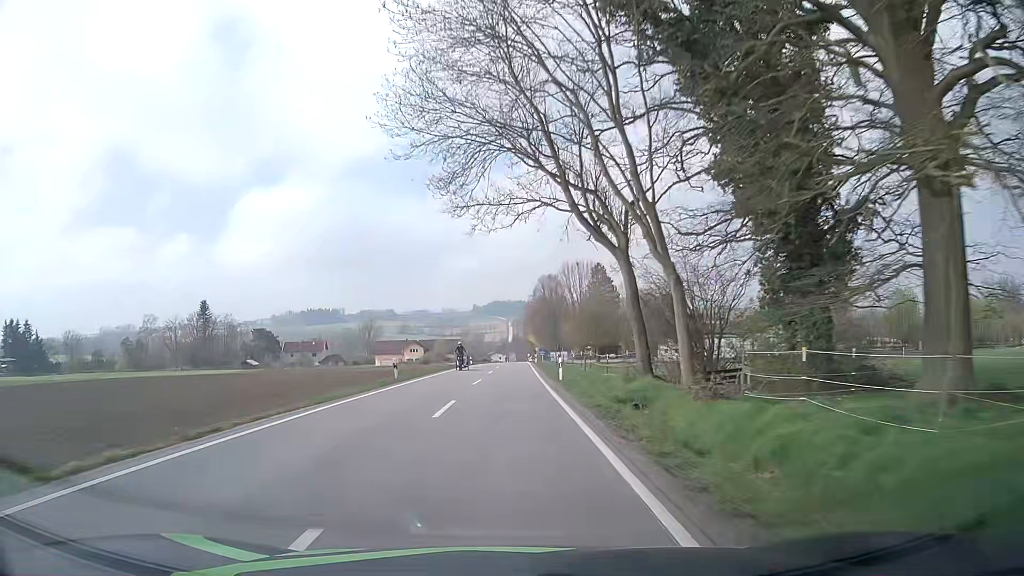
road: tertiary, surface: asphalt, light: Day
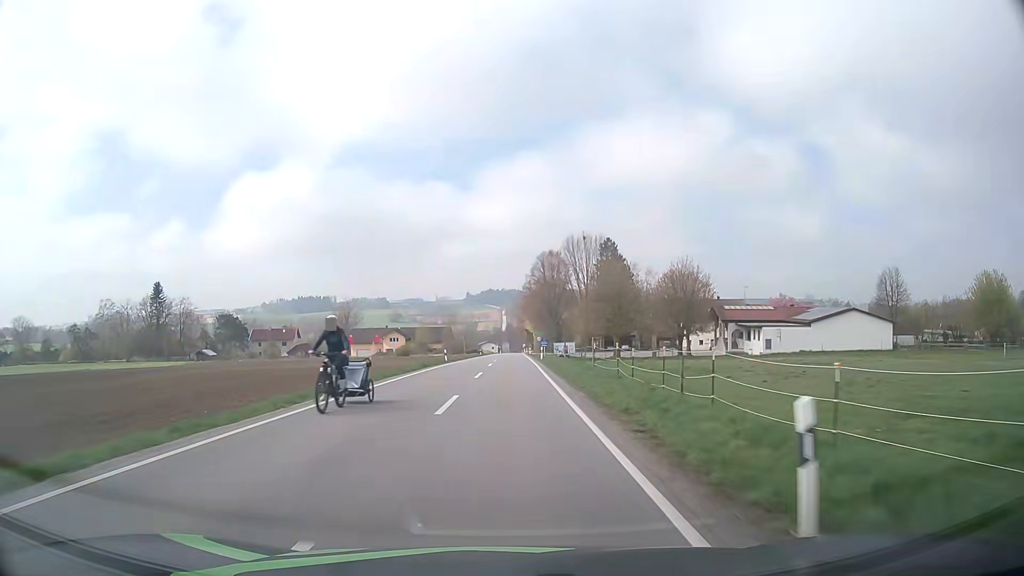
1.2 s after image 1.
(+0.1, +24.3) m; +1°
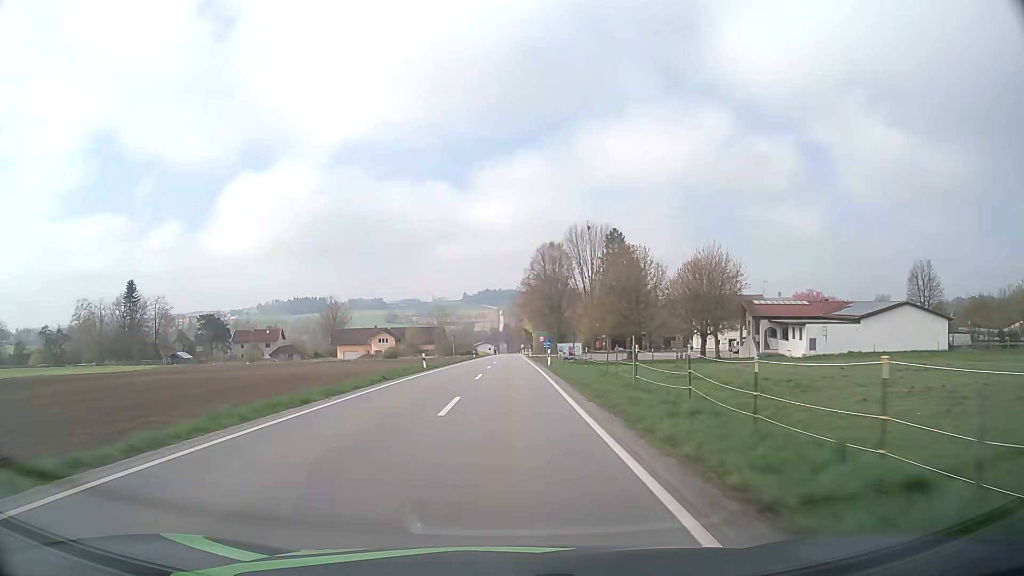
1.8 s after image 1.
(0.0, +11.9) m; 0°
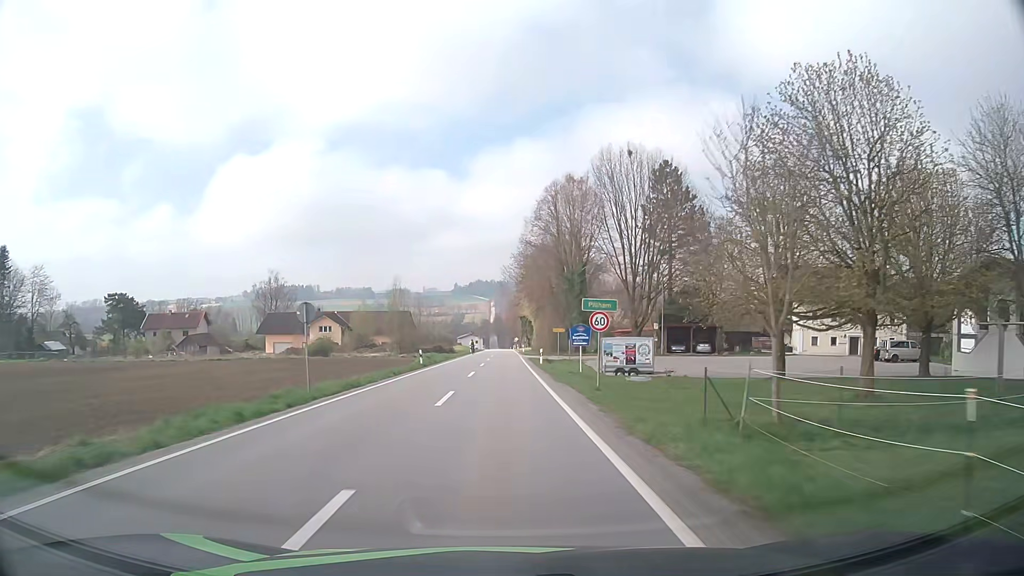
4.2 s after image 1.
(+0.3, +45.8) m; +1°
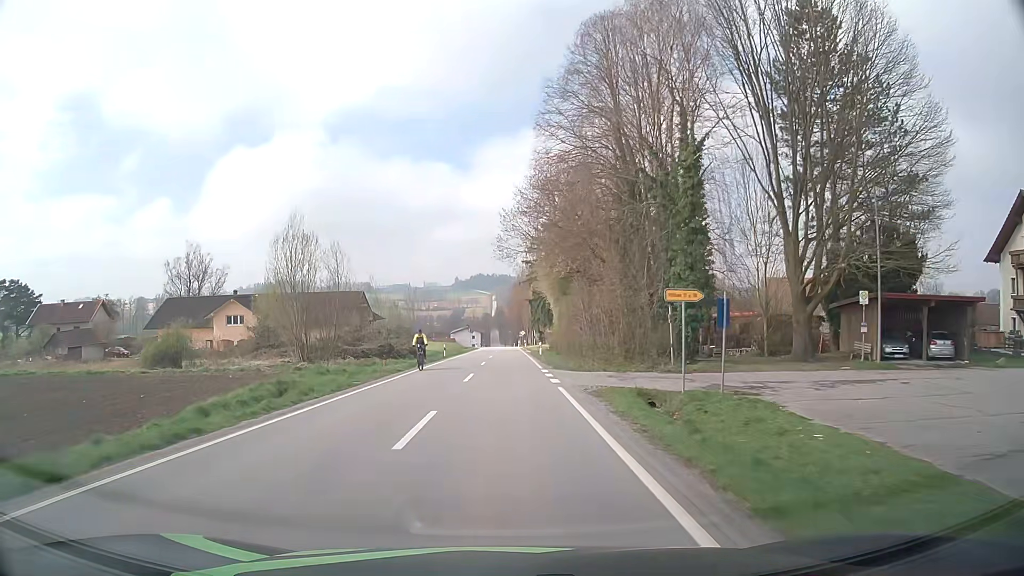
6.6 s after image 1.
(0.0, +41.4) m; 0°
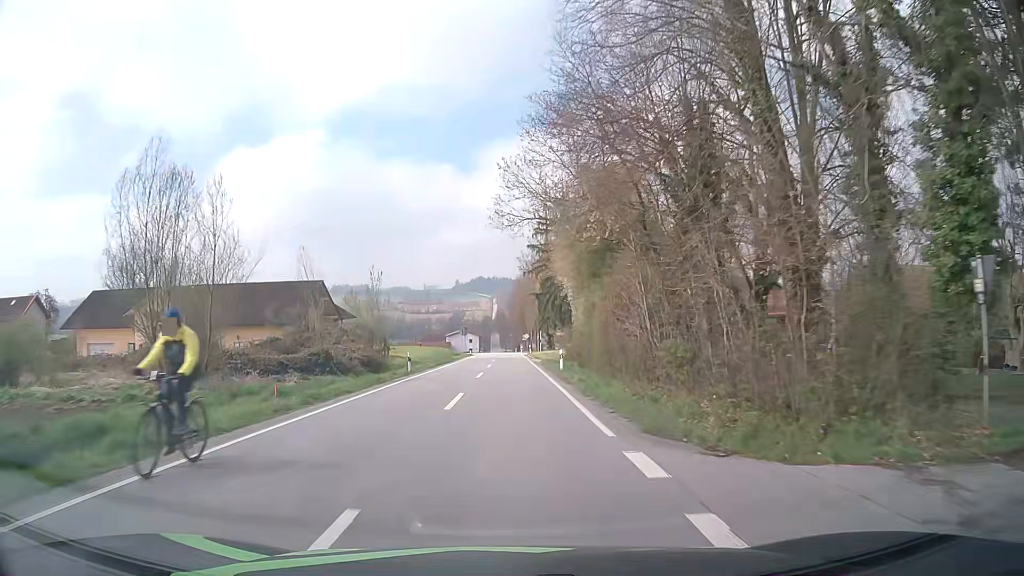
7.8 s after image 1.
(0.0, +18.7) m; 0°
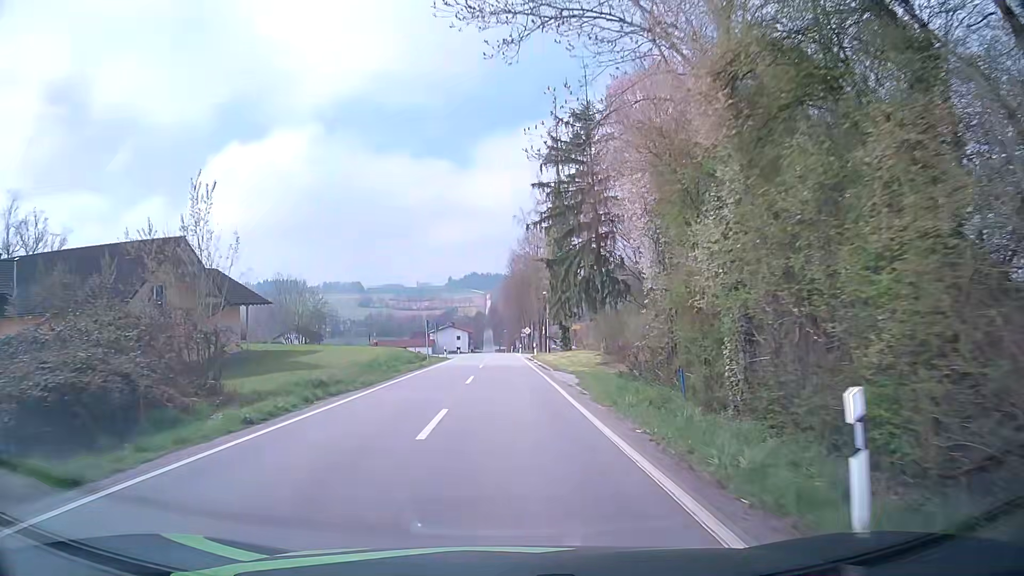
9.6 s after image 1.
(+0.2, +27.7) m; 0°
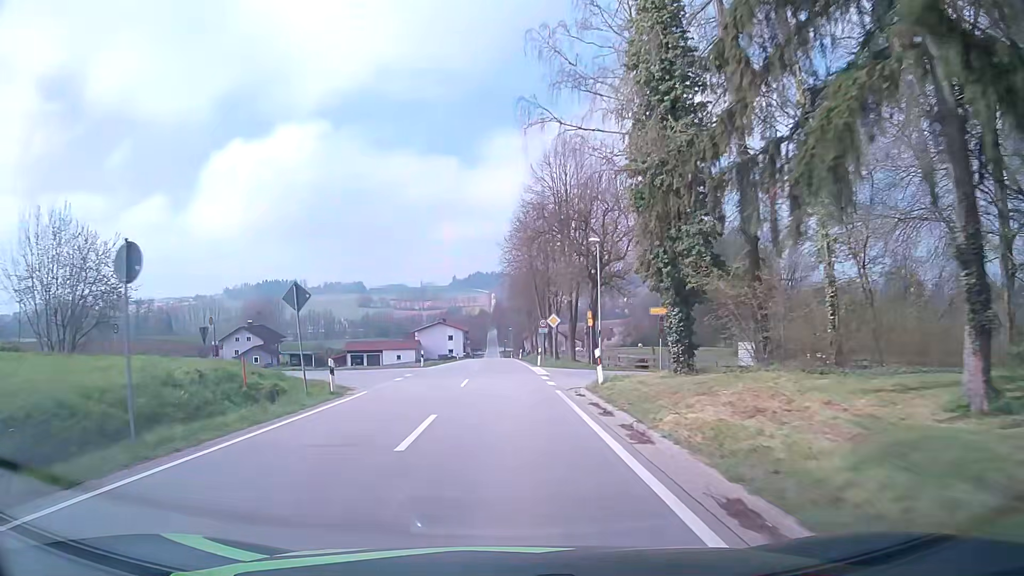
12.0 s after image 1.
(+0.2, +36.9) m; 0°
(0, +10) (0, +20) (0, +30) (0, +40) (0, +50) (-1, +60) (-1, +70) (-1, +80) (-1, +90) (-1, +100) m
